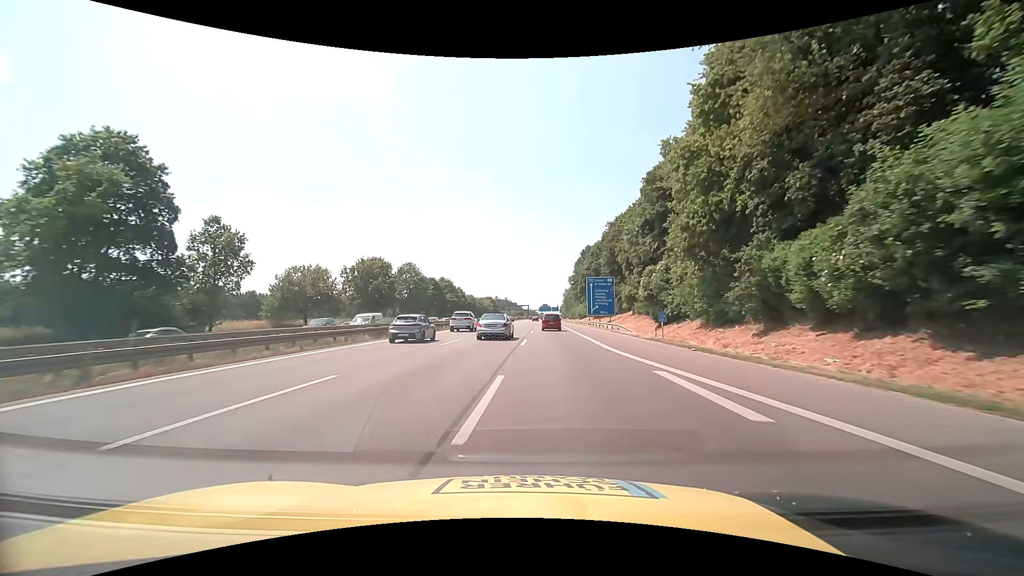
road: motorway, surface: asphalt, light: Day
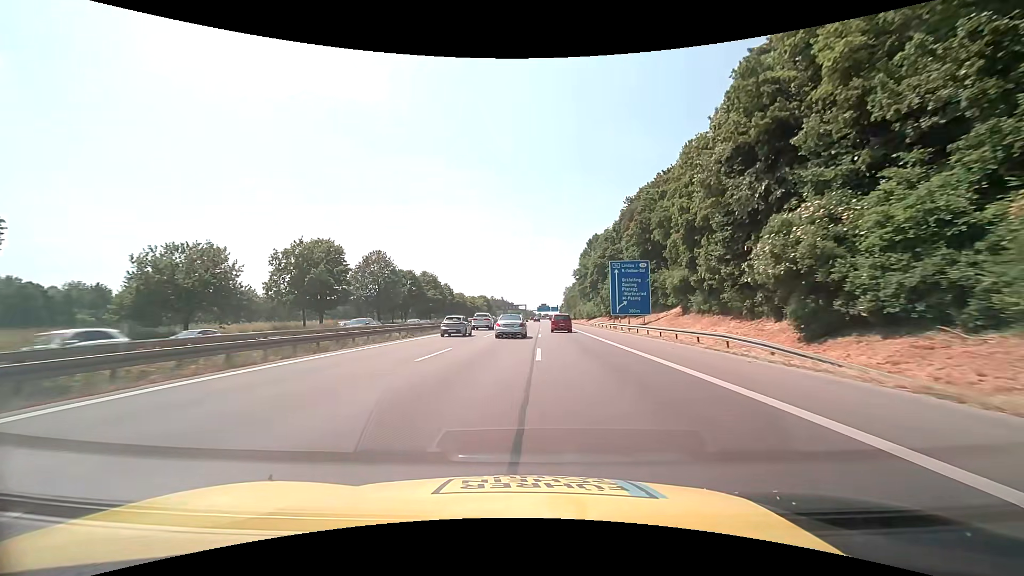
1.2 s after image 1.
(+0.1, +25.6) m; 0°
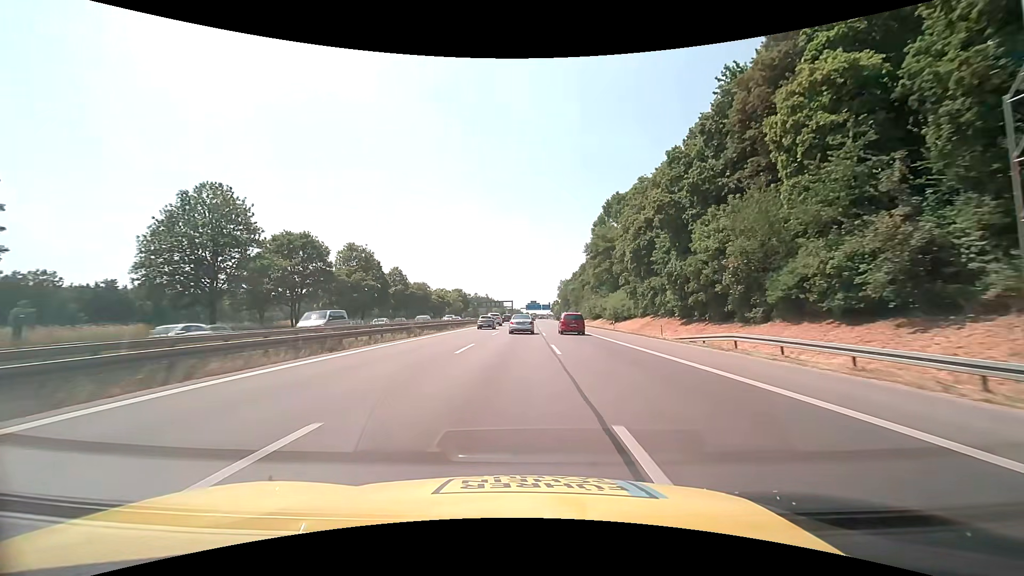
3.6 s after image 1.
(+0.4, +51.6) m; +1°
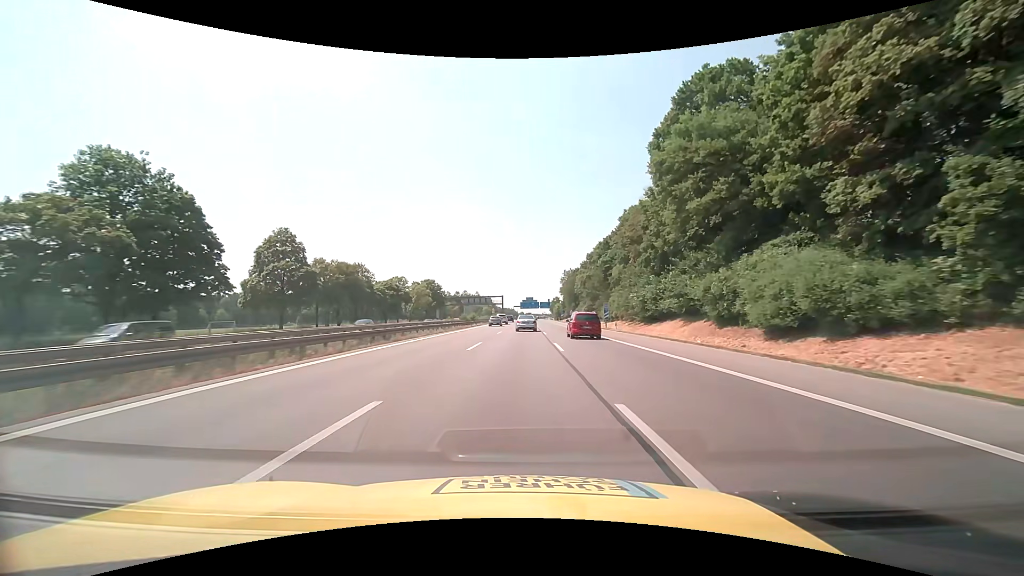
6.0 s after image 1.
(+0.4, +52.3) m; +1°
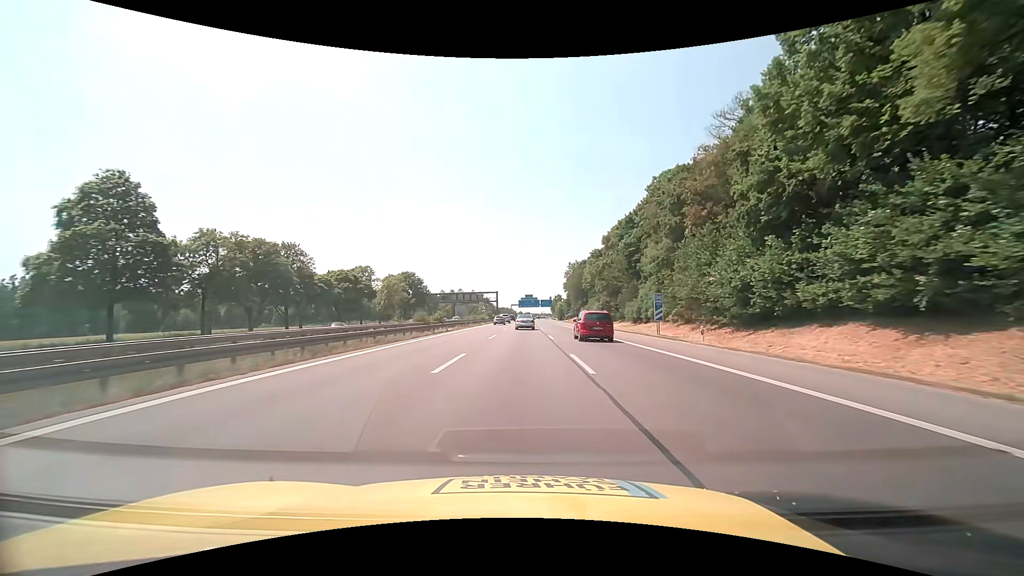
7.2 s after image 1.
(+0.1, +26.3) m; 0°
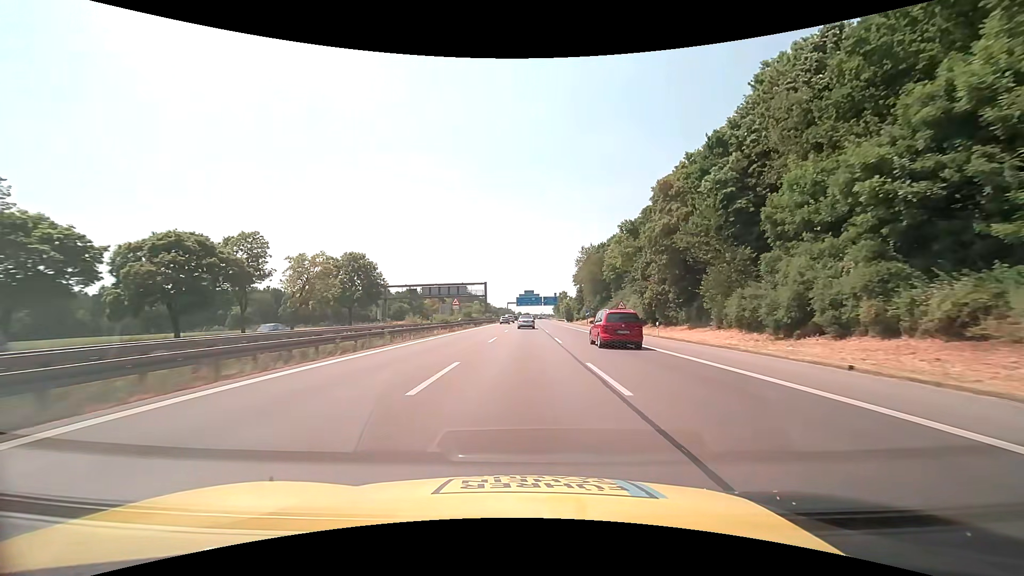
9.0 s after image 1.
(0.0, +39.5) m; 0°
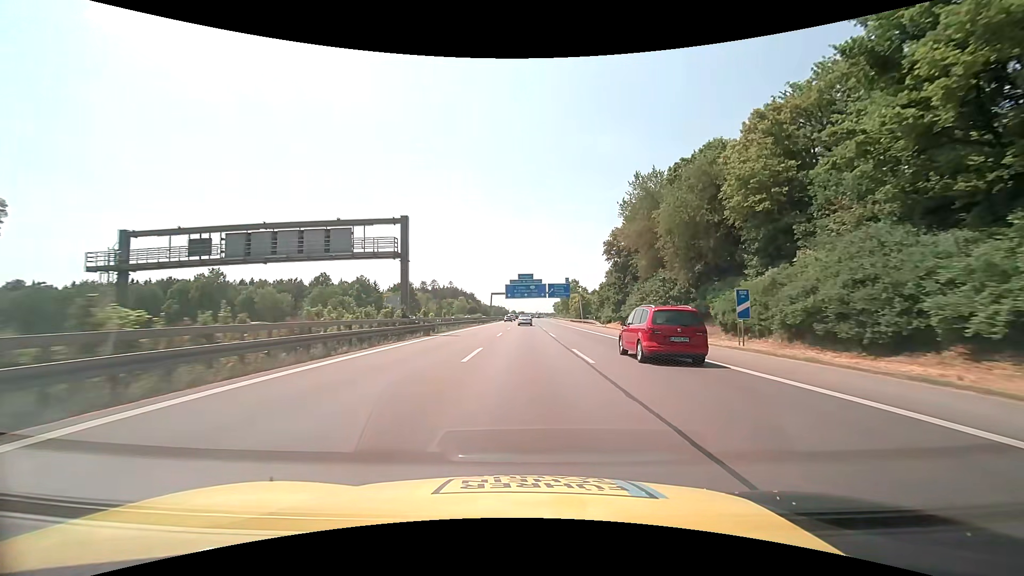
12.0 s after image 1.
(+0.3, +66.0) m; +1°
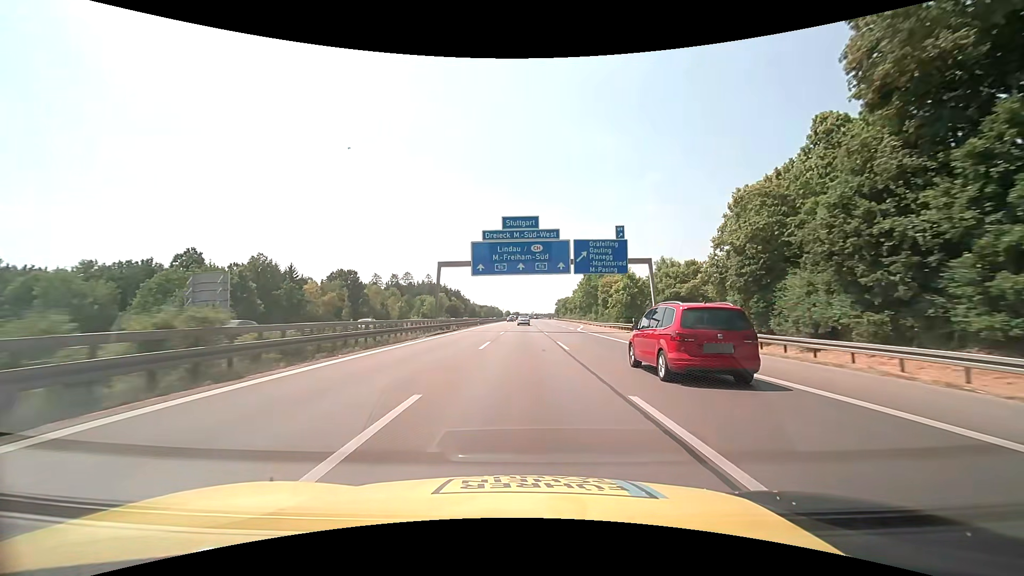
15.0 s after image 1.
(+0.3, +65.9) m; 0°
(0, +10) (0, +20) (0, +30) (0, +40) (0, +50) (0, +60) (0, +70) (0, +80) (0, +90) (0, +100) m
